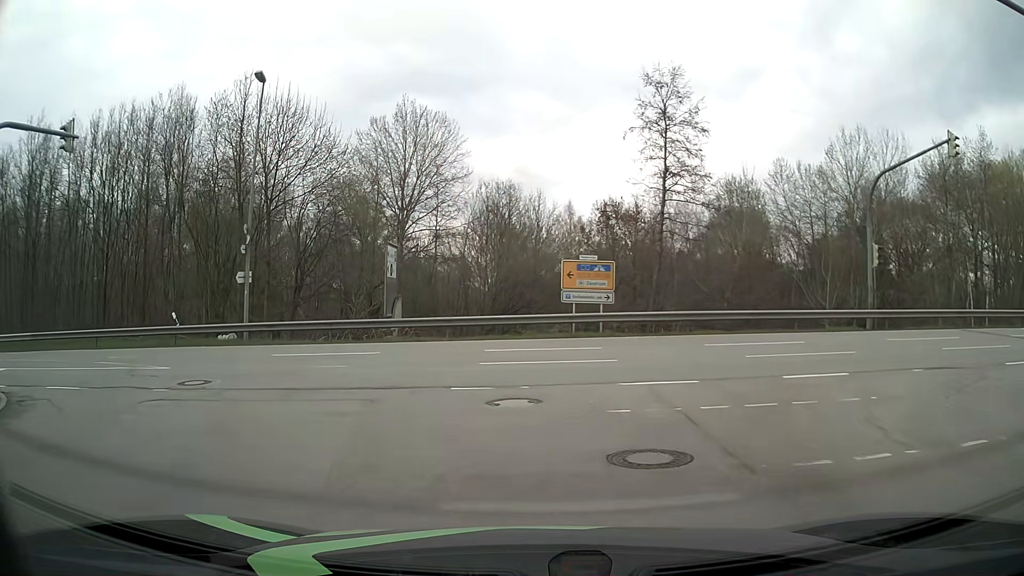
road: residential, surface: asphalt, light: Day
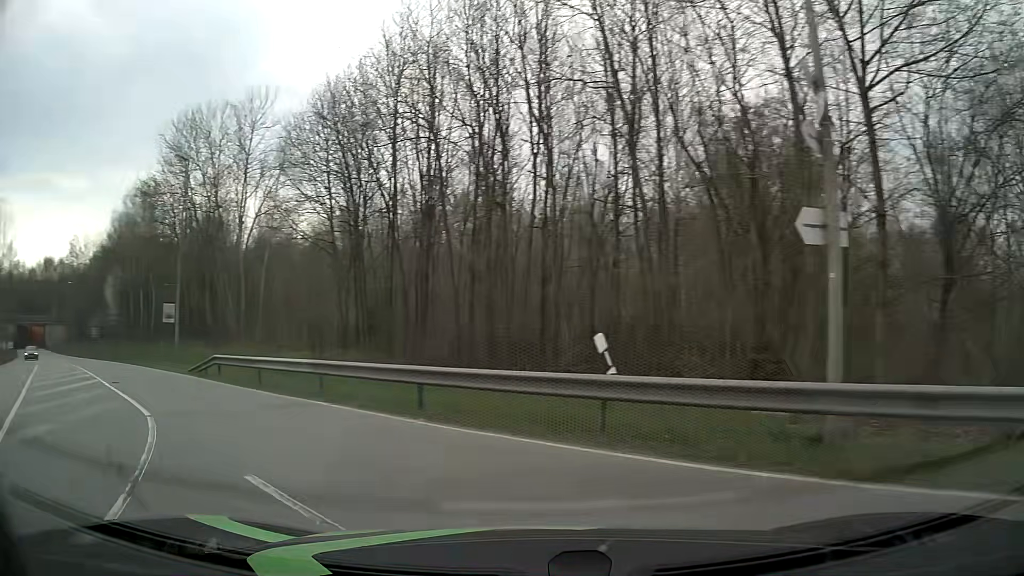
(-5.7, +17.1) m; -49°
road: secondary
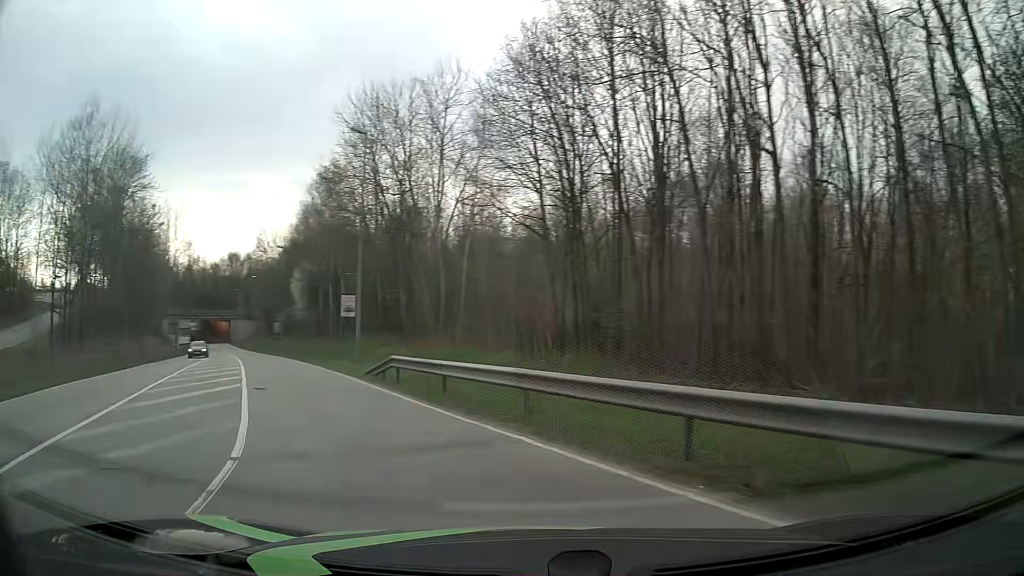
(-0.7, +4.6) m; -18°
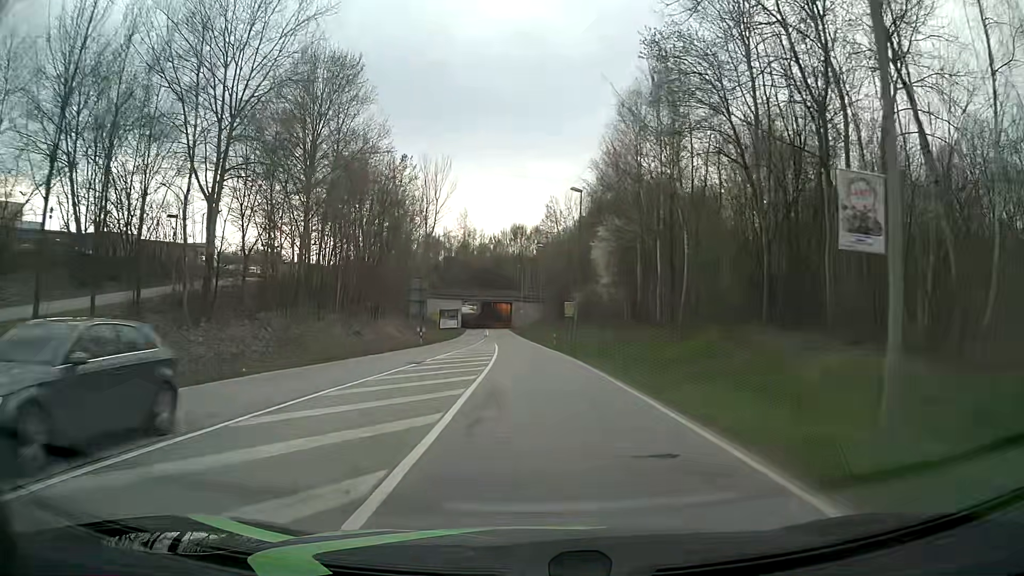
(-7.5, +21.0) m; -25°
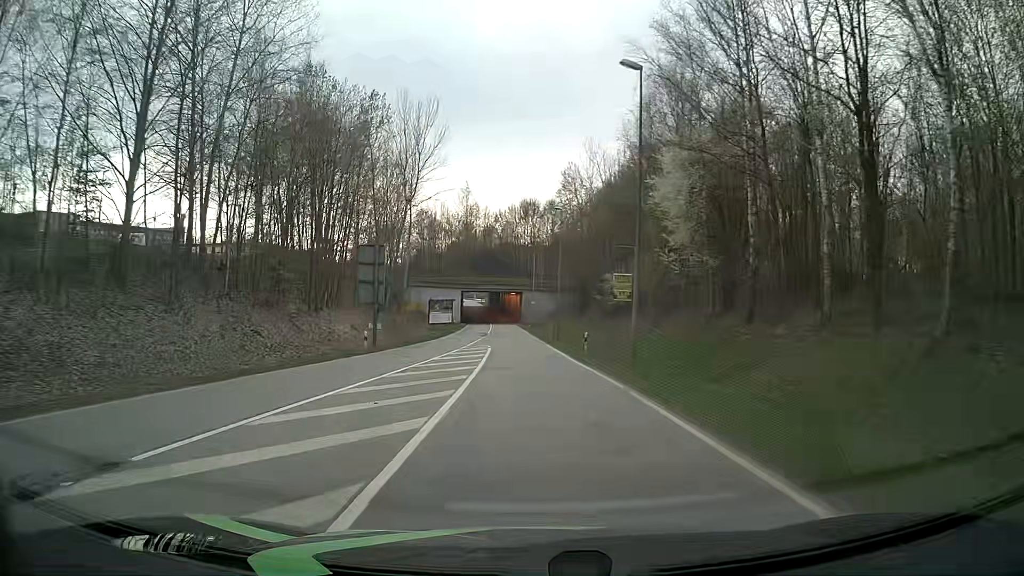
(-0.2, +21.2) m; -2°
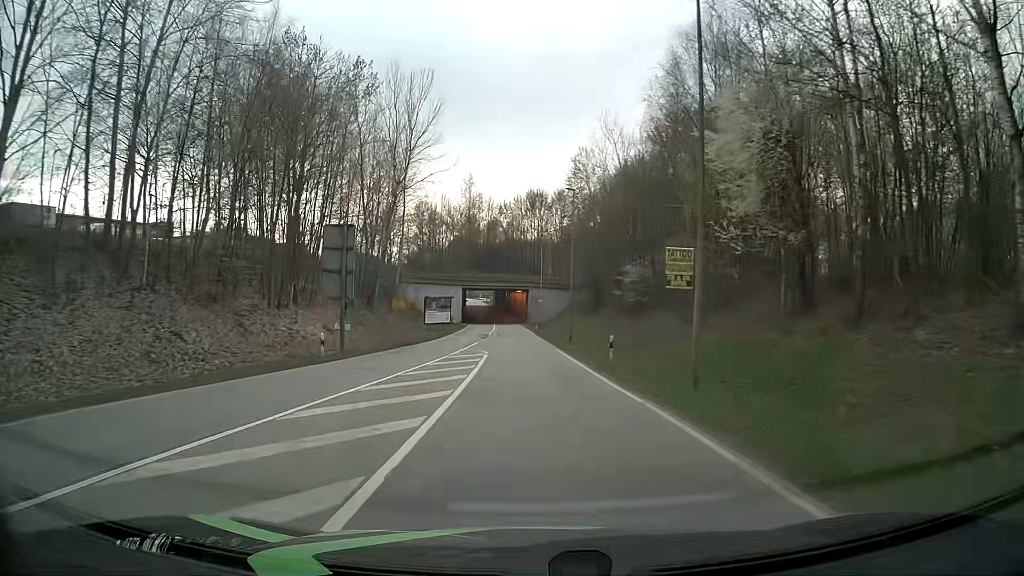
(0.0, +7.9) m; 0°
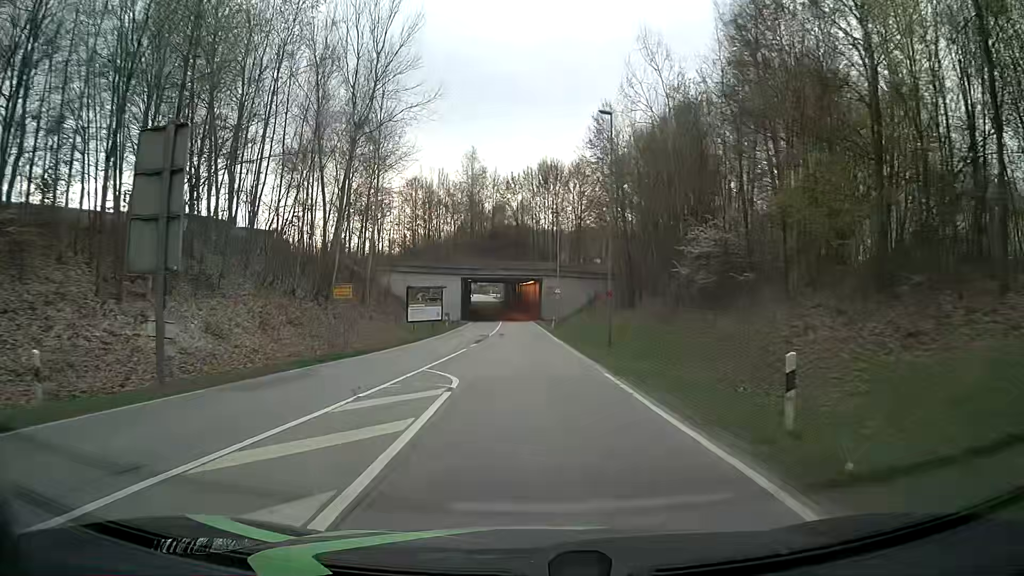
(-0.2, +16.2) m; -1°
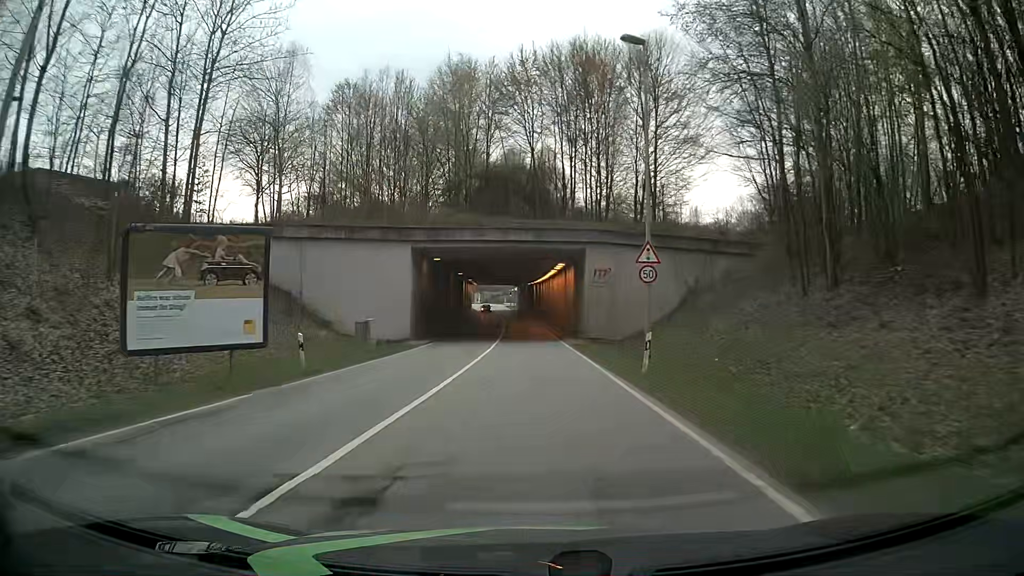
(-1.0, +40.0) m; -1°
